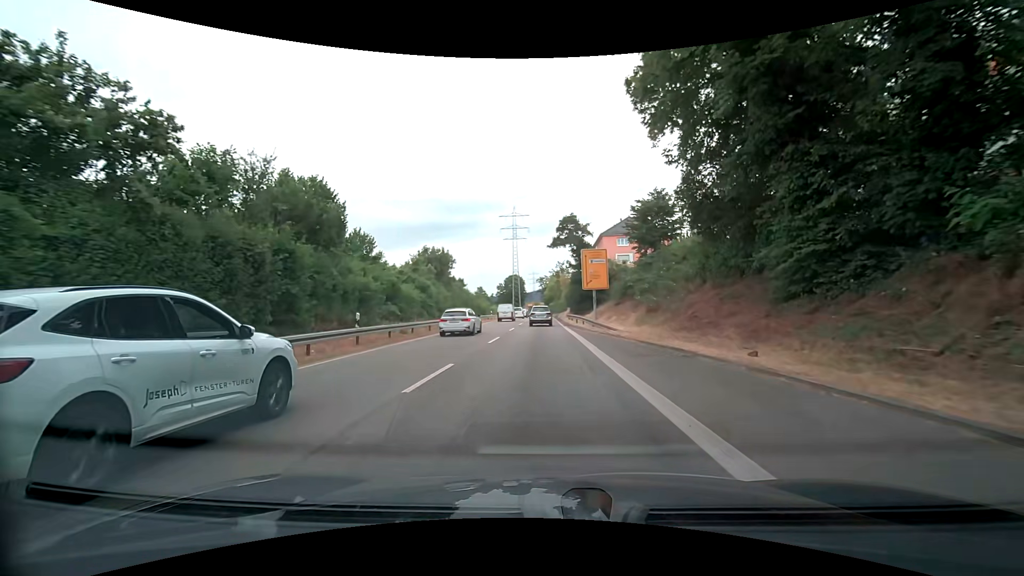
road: trunk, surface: asphalt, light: Day
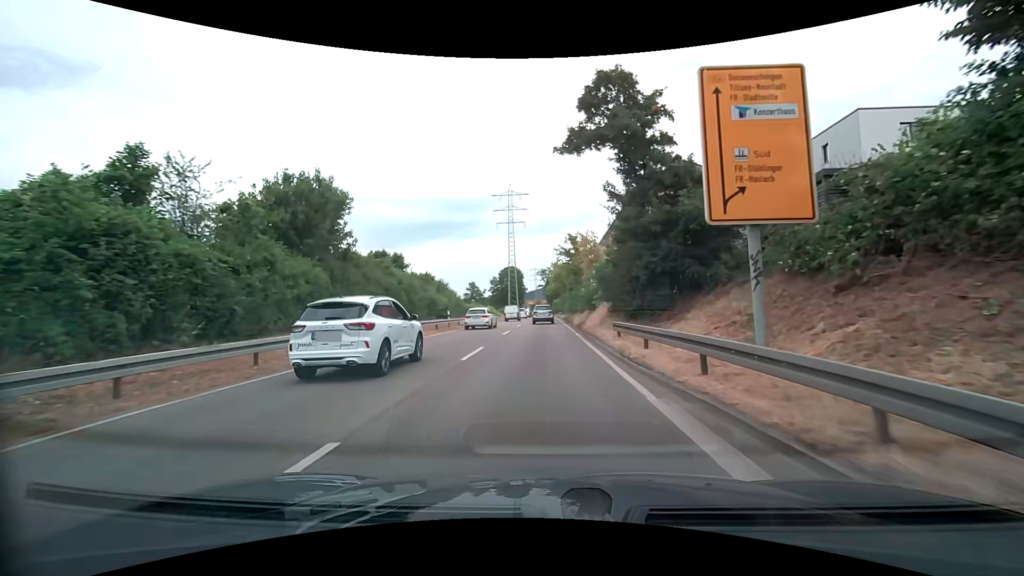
(+0.5, +31.2) m; 0°
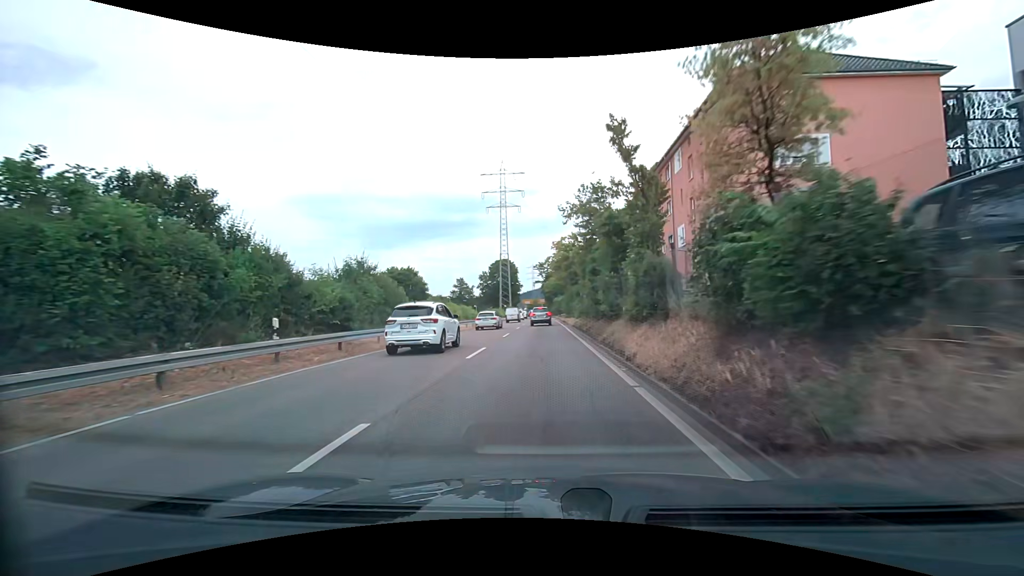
(0.0, +23.2) m; 0°
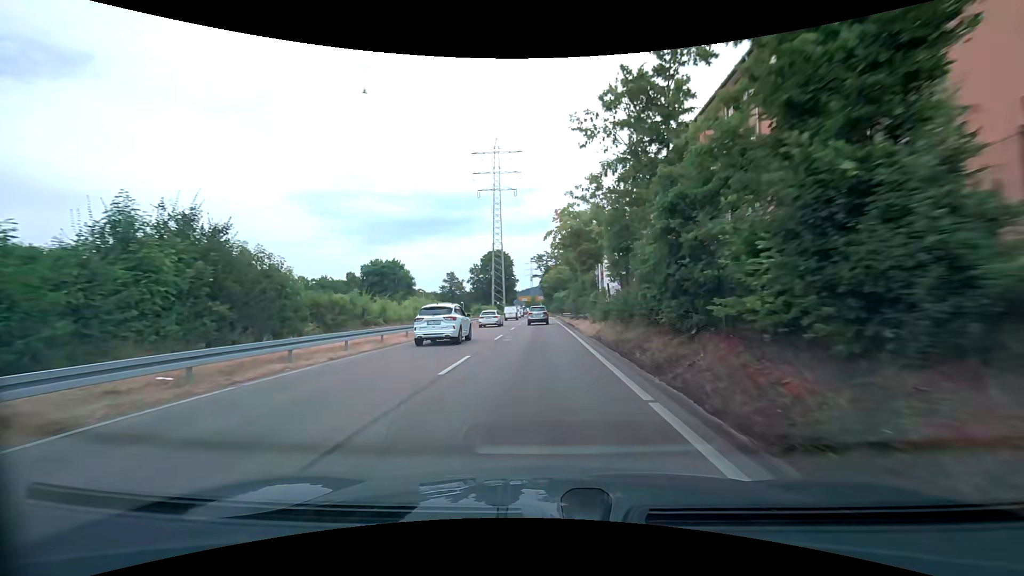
(0.0, +15.2) m; 0°
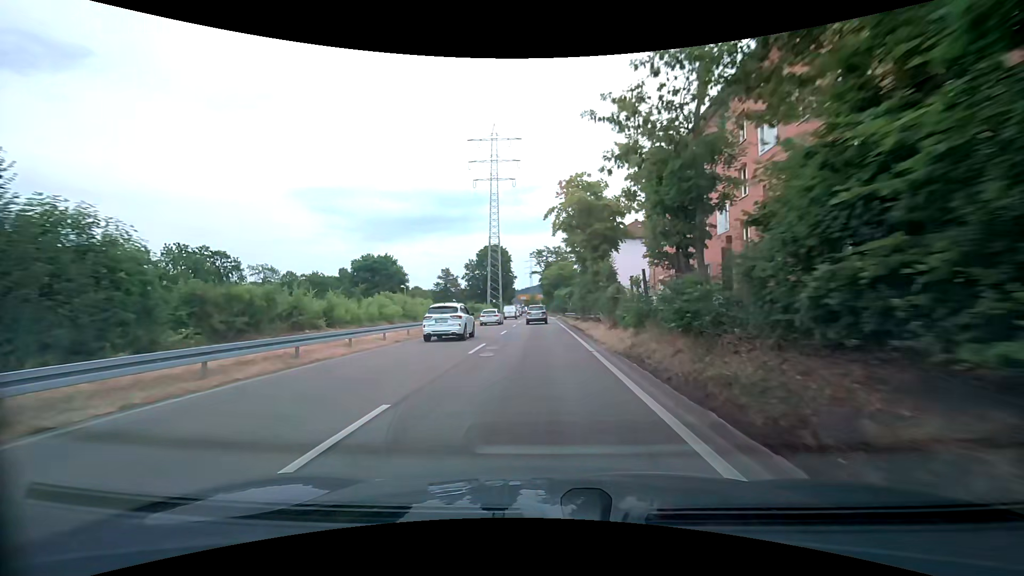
(0.0, +7.5) m; 0°
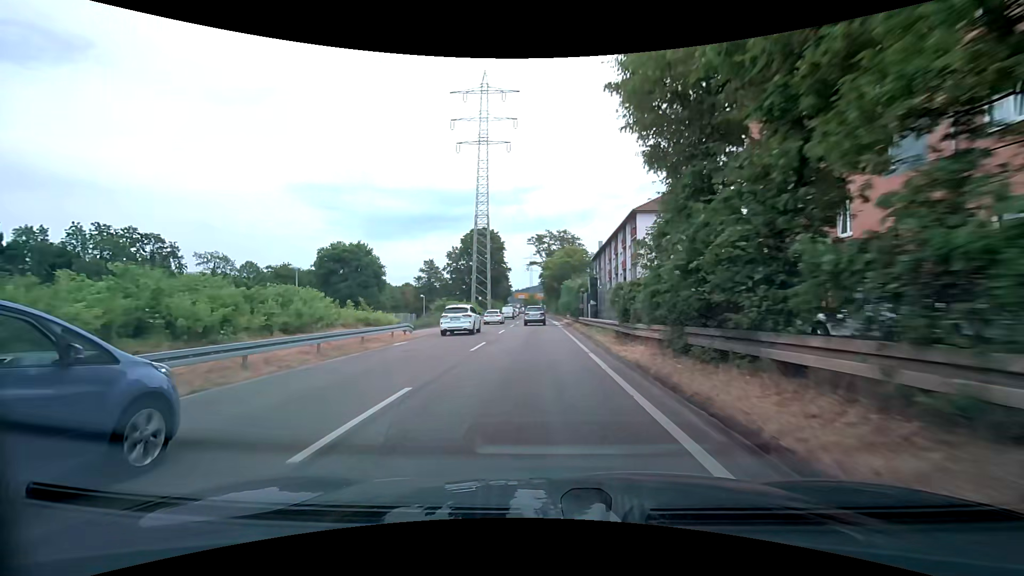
(+0.1, +22.4) m; 0°
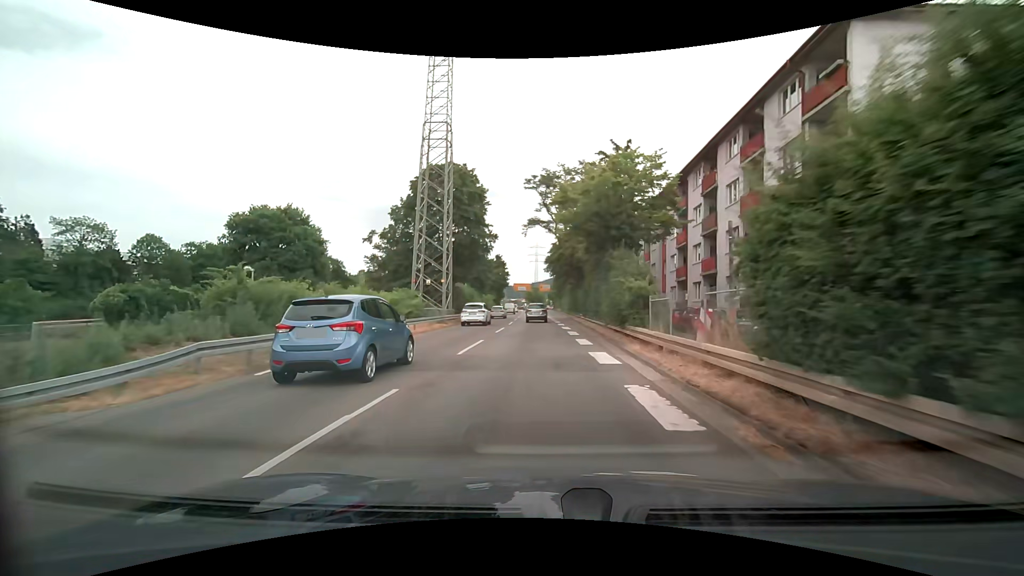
(-0.3, +37.5) m; -1°
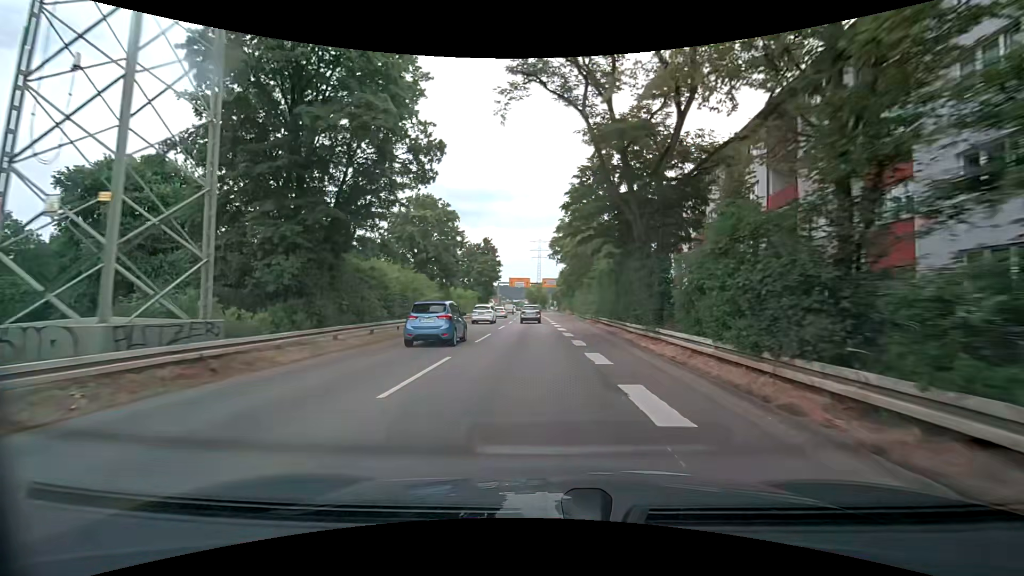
(-0.1, +30.5) m; 0°
(0, +10) (0, +20) (0, +30) (0, +40) (-1, +50) (-1, +60) (-1, +70) (-1, +80) (-1, +90) (0, +100) m
